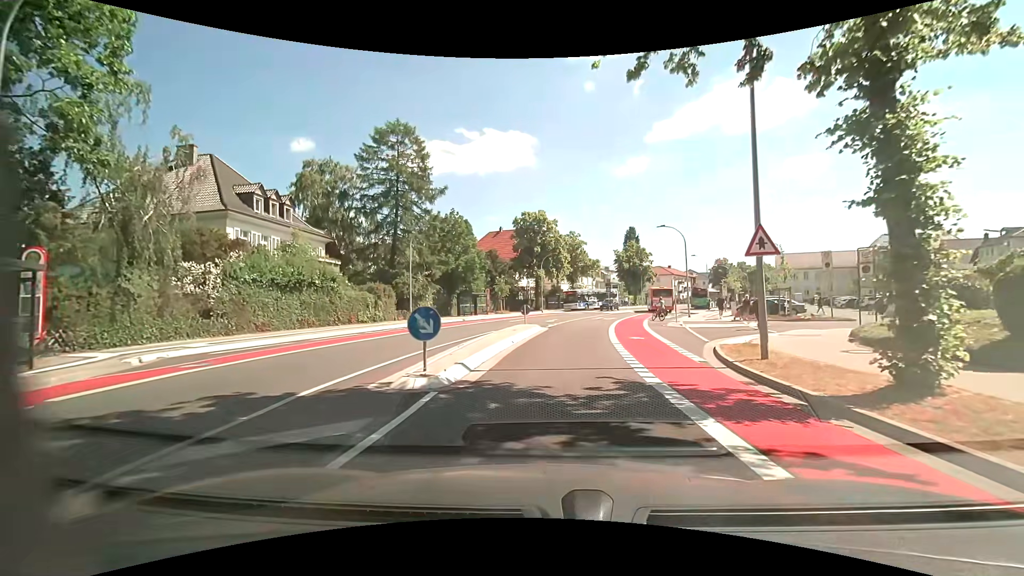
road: unclassified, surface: asphalt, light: Day
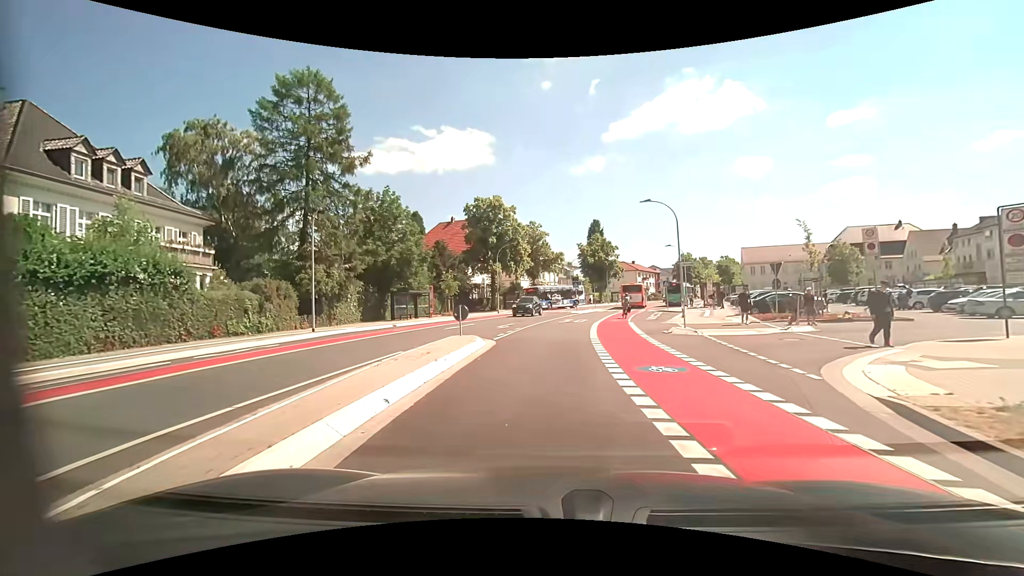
(+0.5, +9.8) m; +3°
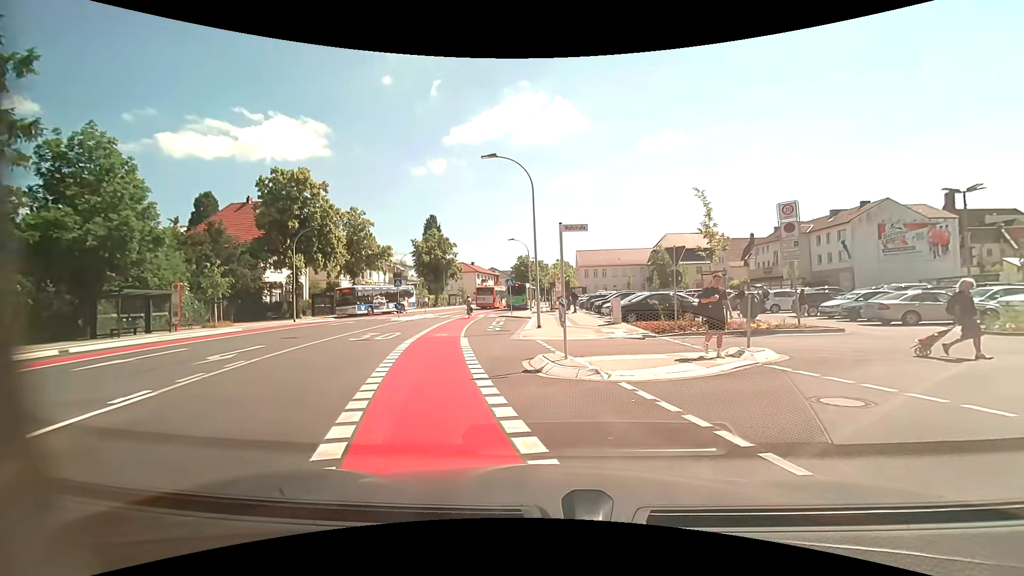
(+1.7, +10.8) m; +20°
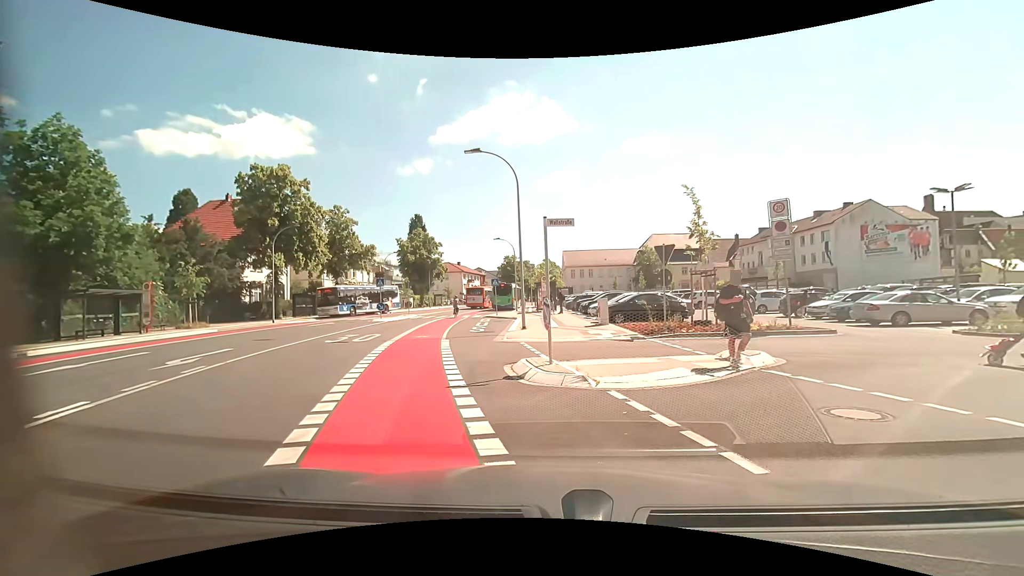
(0.0, +0.7) m; 0°
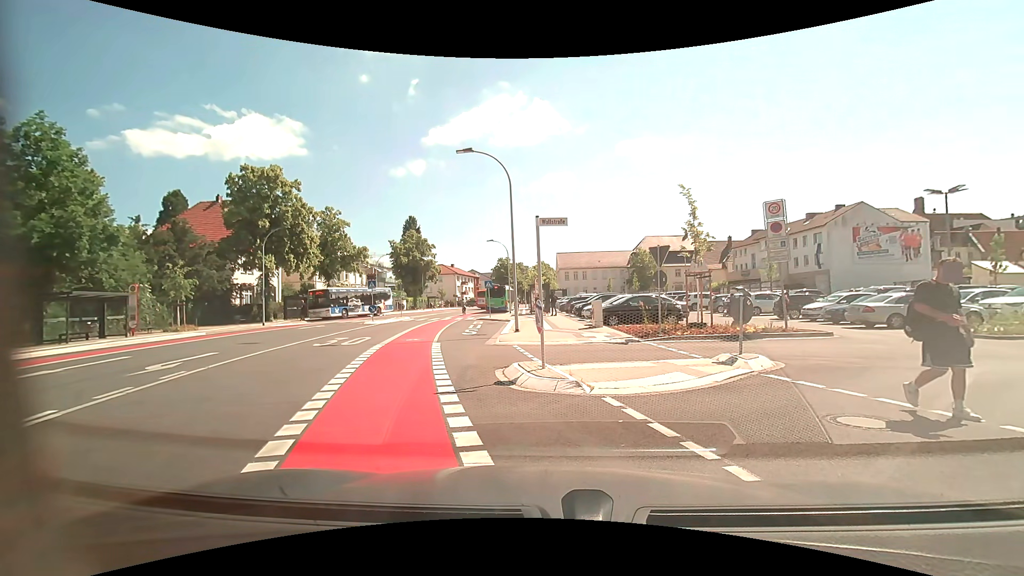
(0.0, +0.4) m; 0°
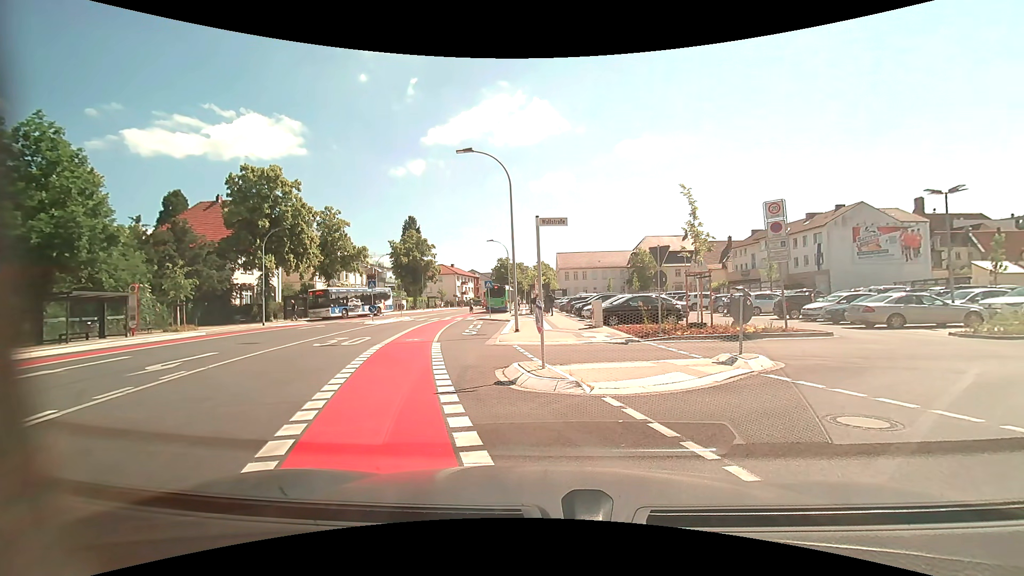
(0.0, 0.0) m; 0°
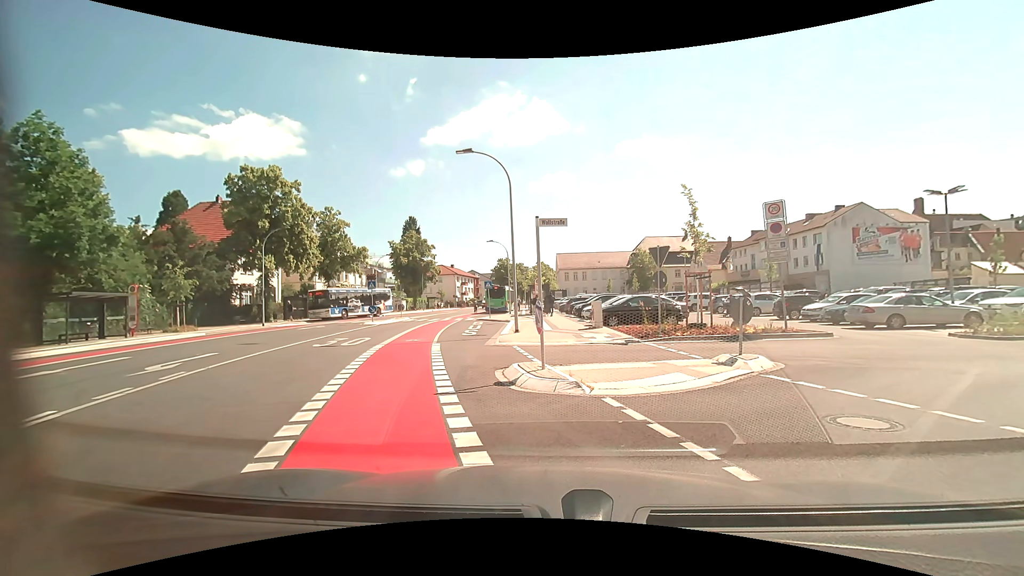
(0.0, 0.0) m; 0°
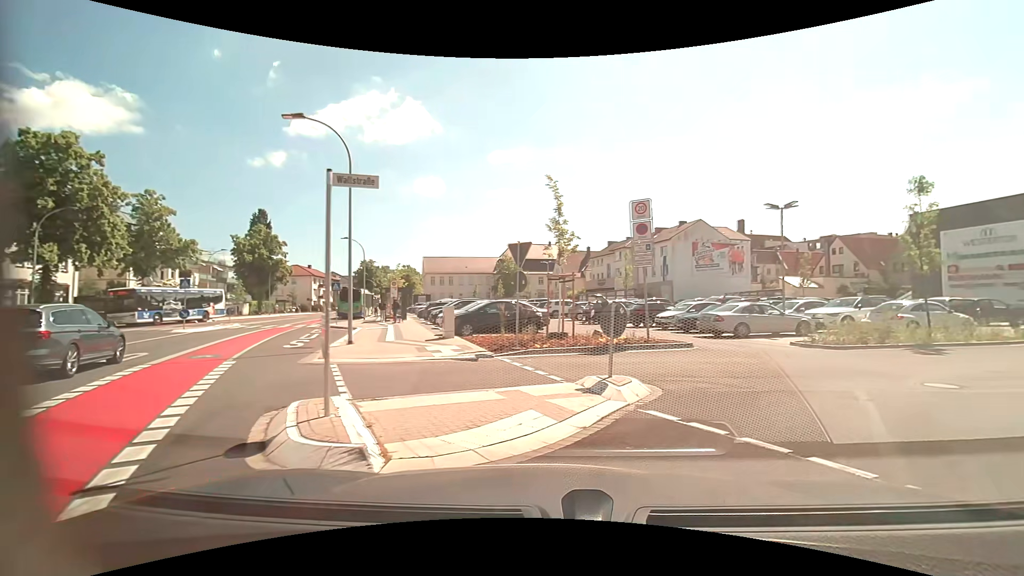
(+0.4, +3.4) m; +17°
